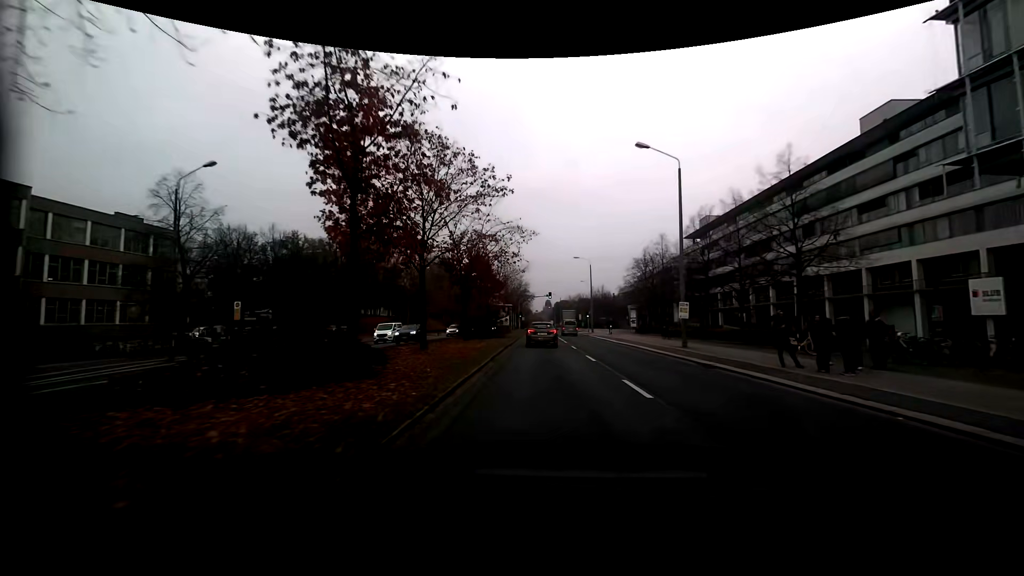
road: secondary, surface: asphalt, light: Day
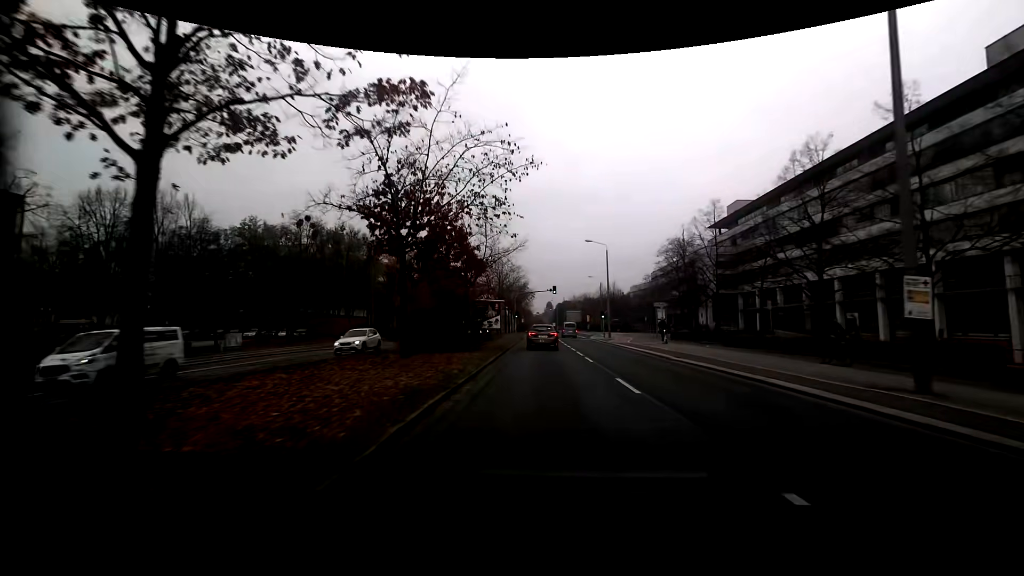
(-0.1, +17.0) m; 0°
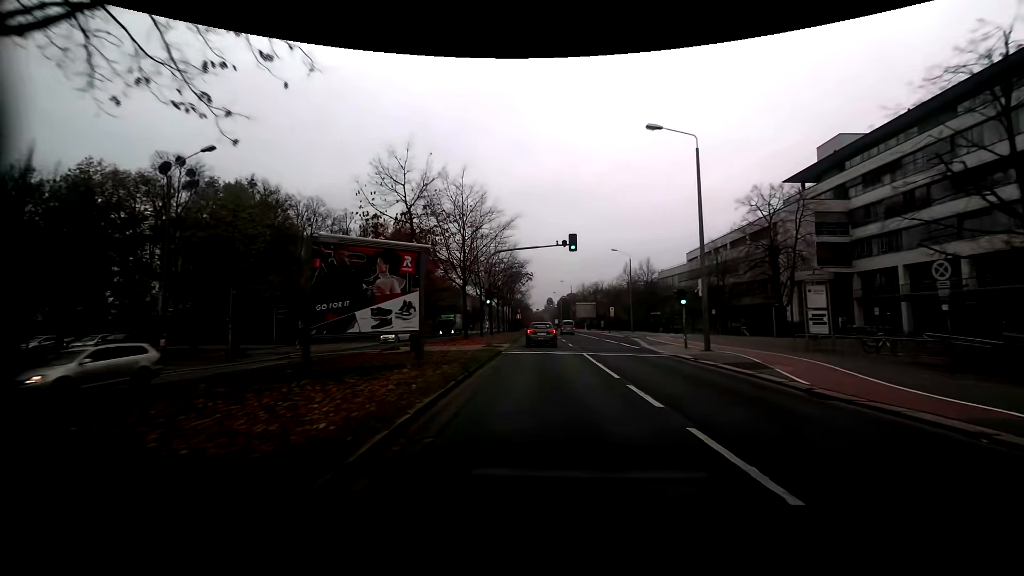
(+0.1, +33.8) m; 0°
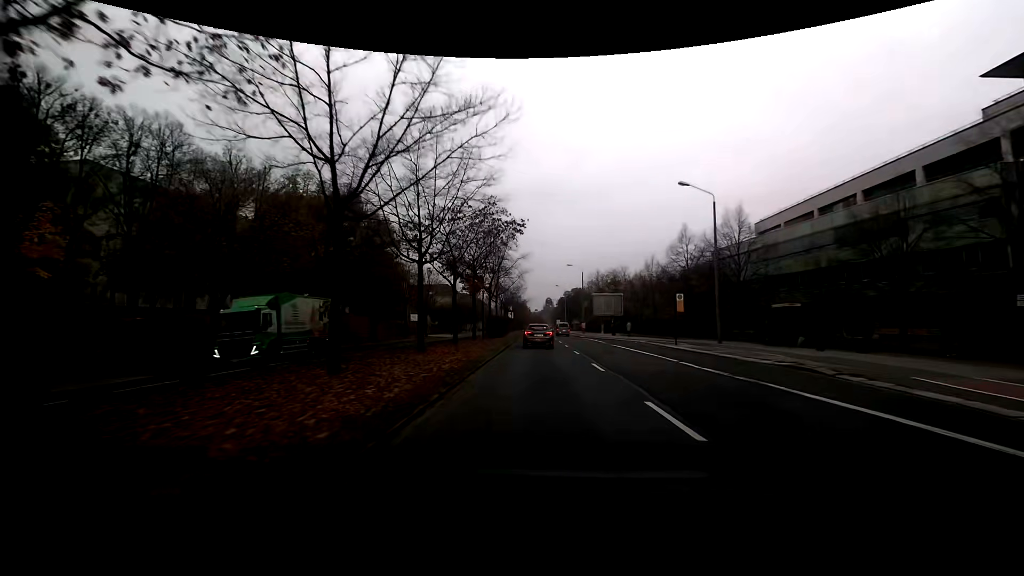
(-0.1, +34.0) m; 0°
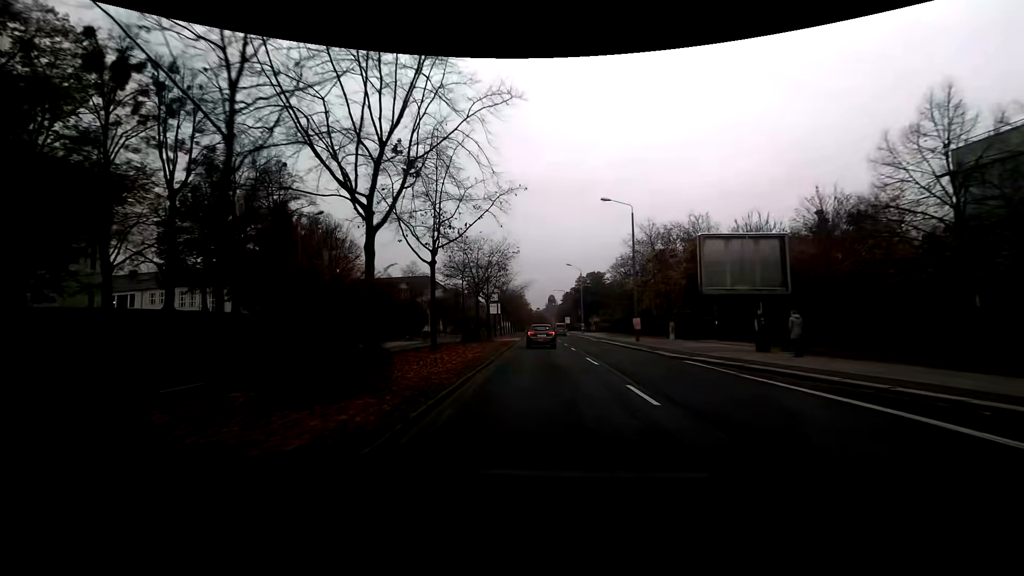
(-0.2, +43.0) m; 0°
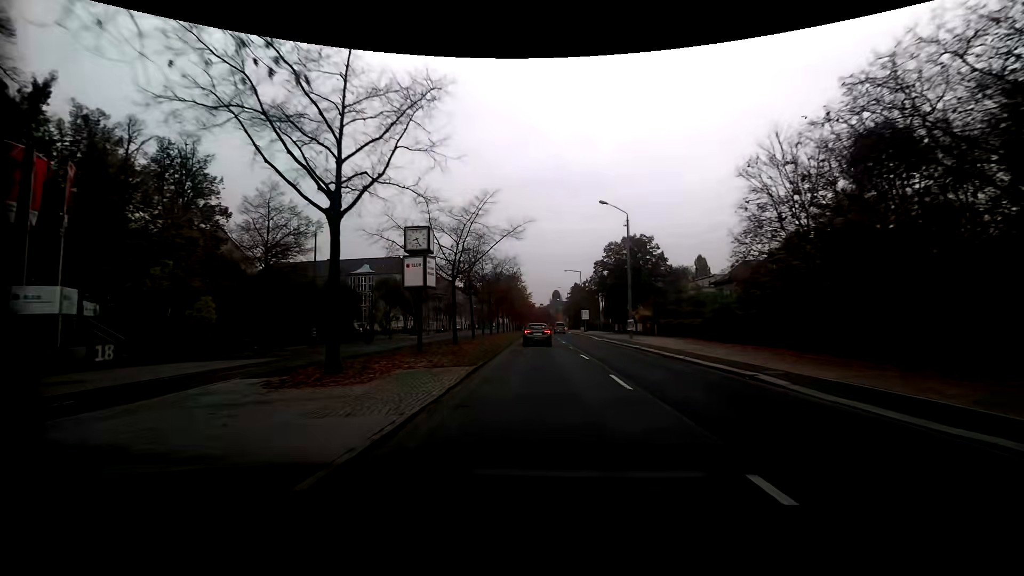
(0.0, +42.9) m; 0°
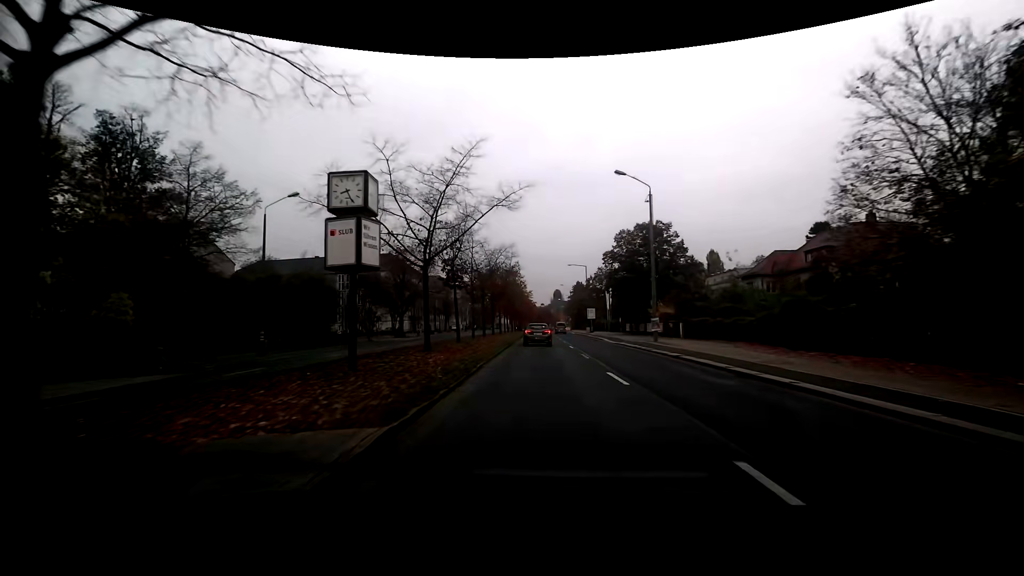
(0.0, +8.6) m; 0°
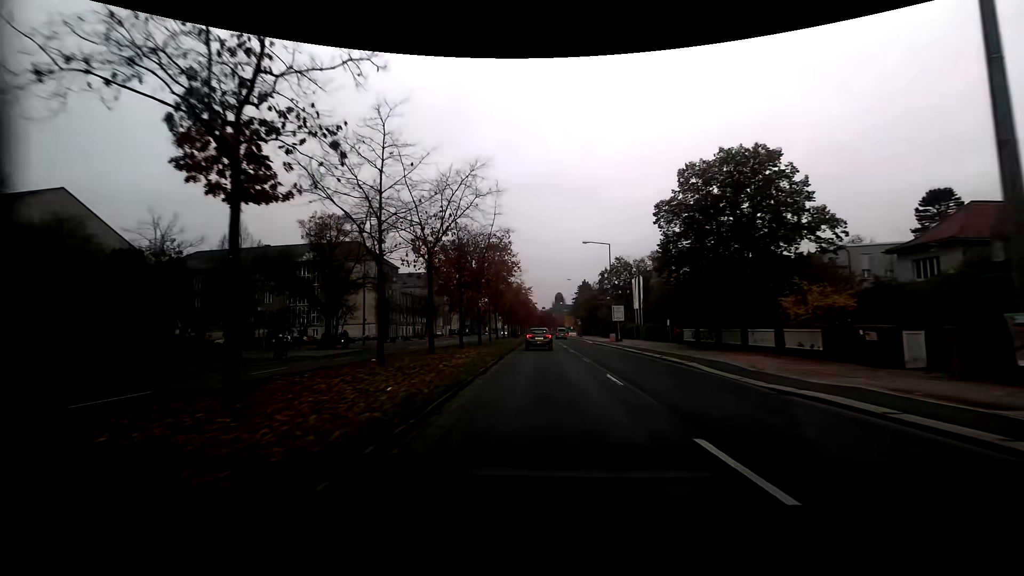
(-0.1, +25.8) m; 0°
(0, +10) (0, +20) (0, +30) (0, +40) (0, +50) (0, +60) (0, +70) (0, +80) (0, +90) (0, +100) m
